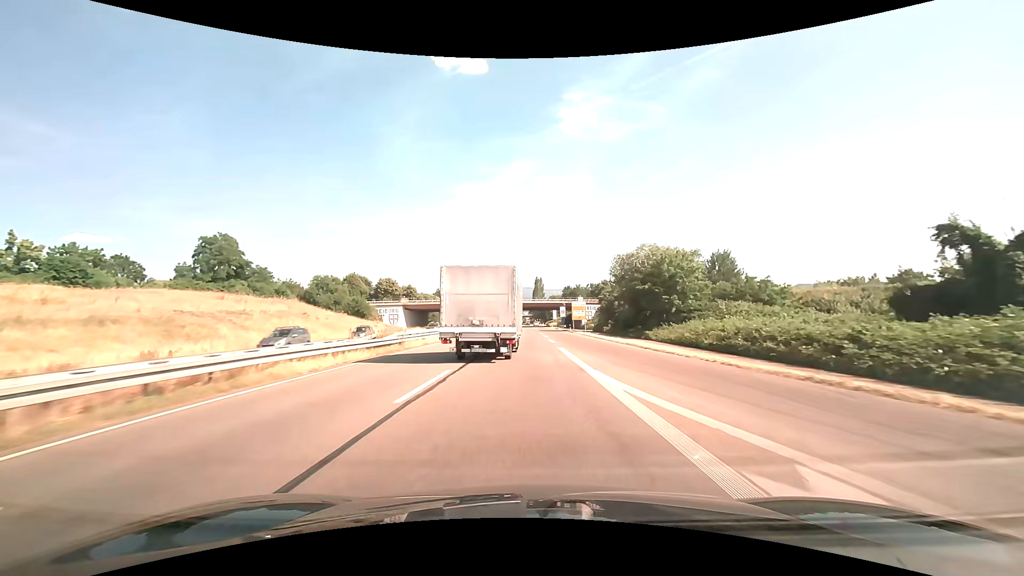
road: trunk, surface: asphalt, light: Day
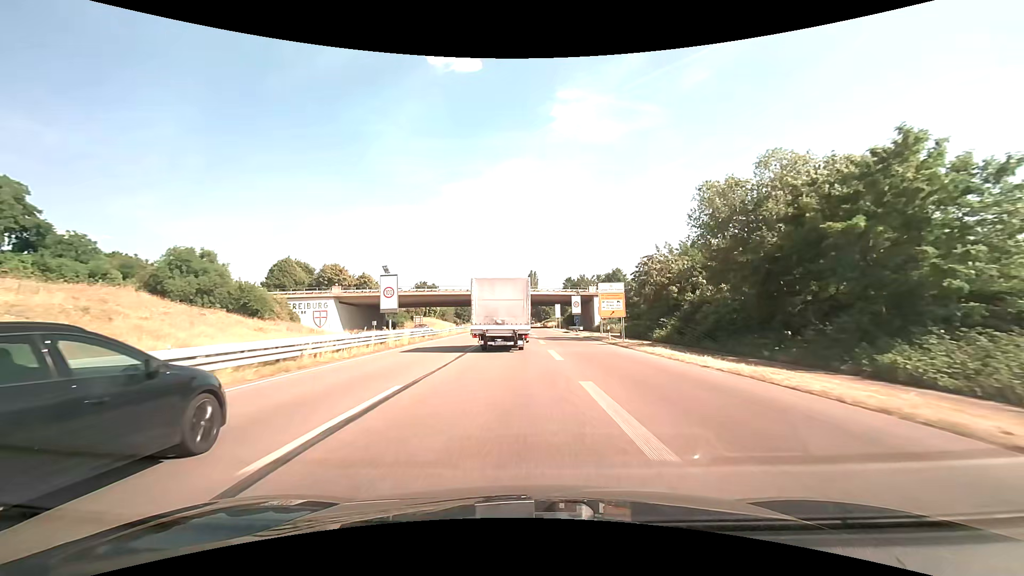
(+0.1, +39.8) m; +1°
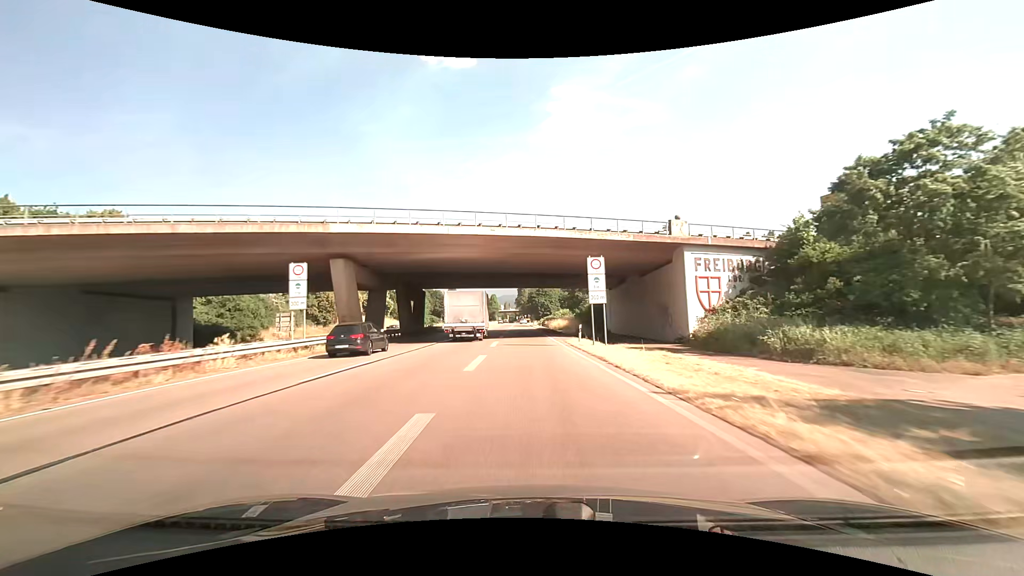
(+1.8, +64.4) m; 0°
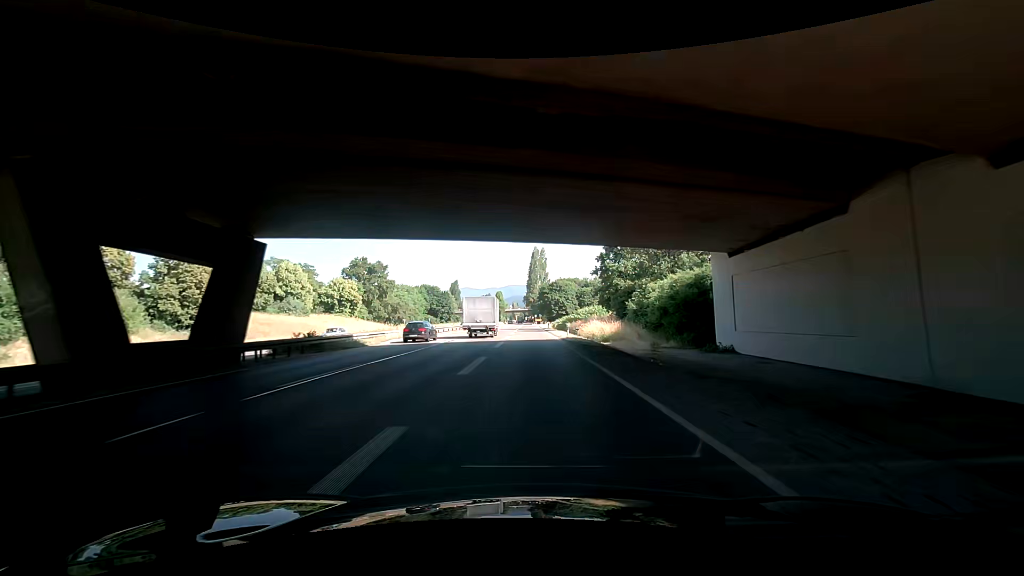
(-0.3, +36.9) m; +2°
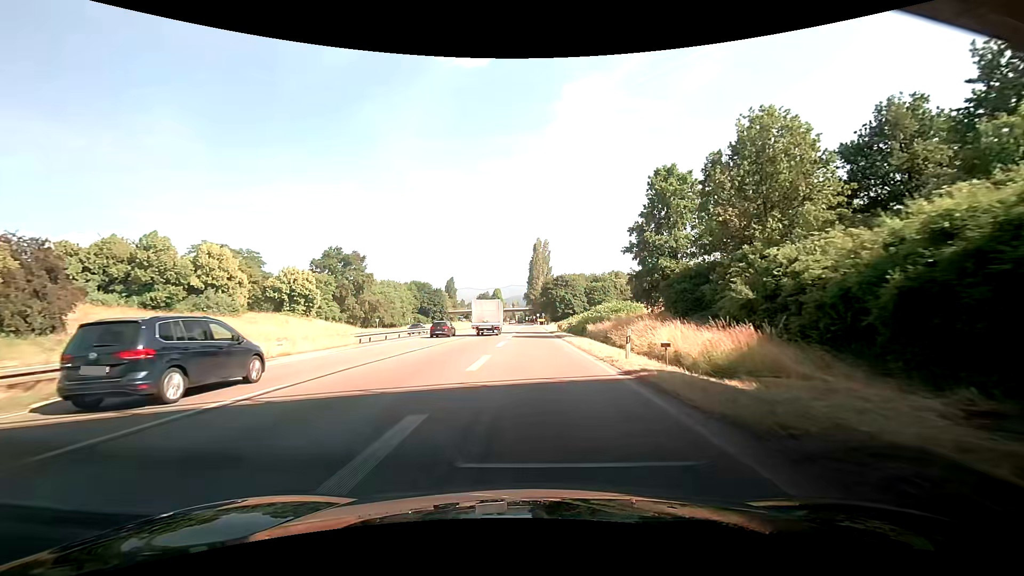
(+0.5, +23.5) m; +1°
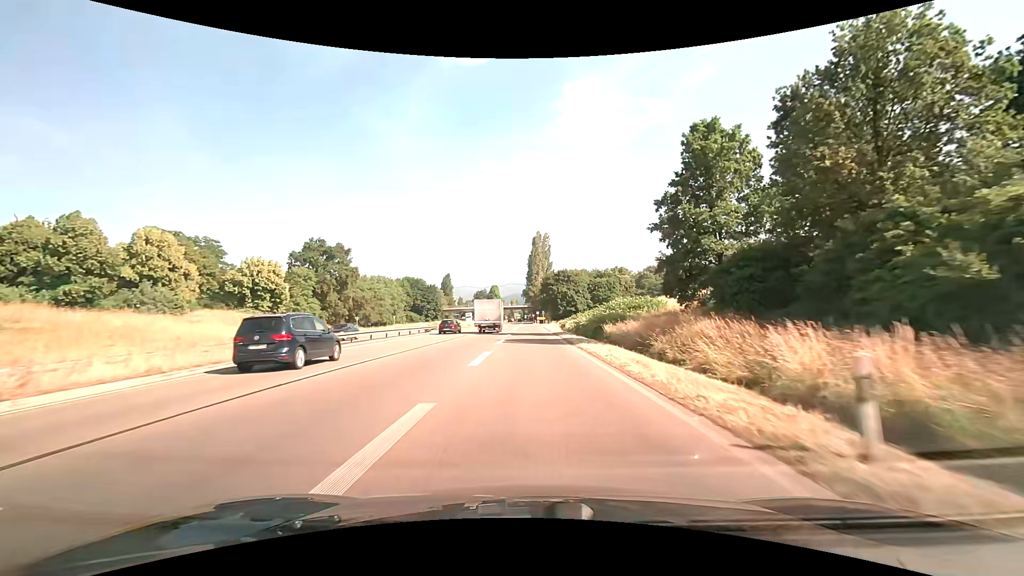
(-0.5, +11.3) m; -3°
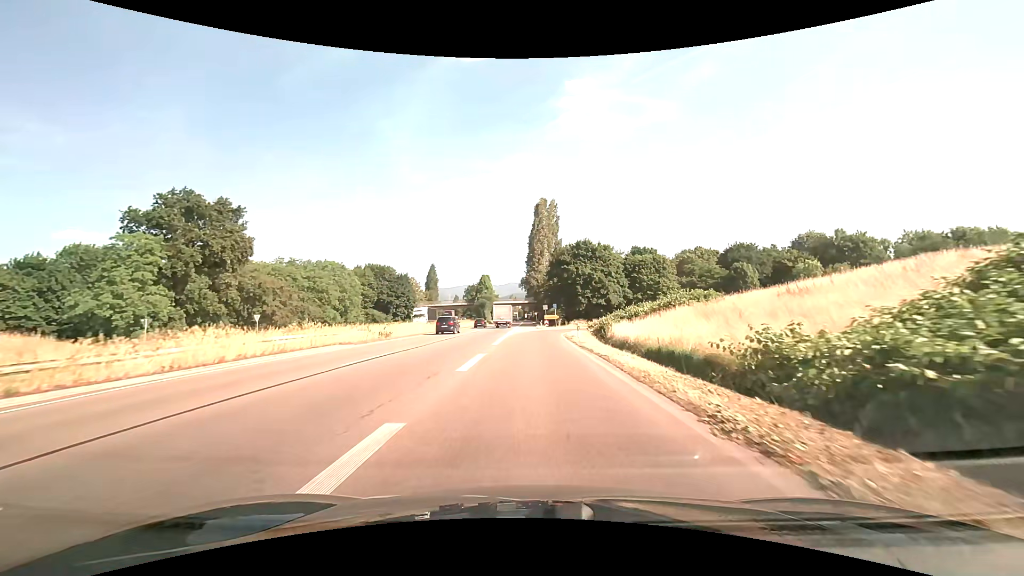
(-0.2, +50.2) m; 0°
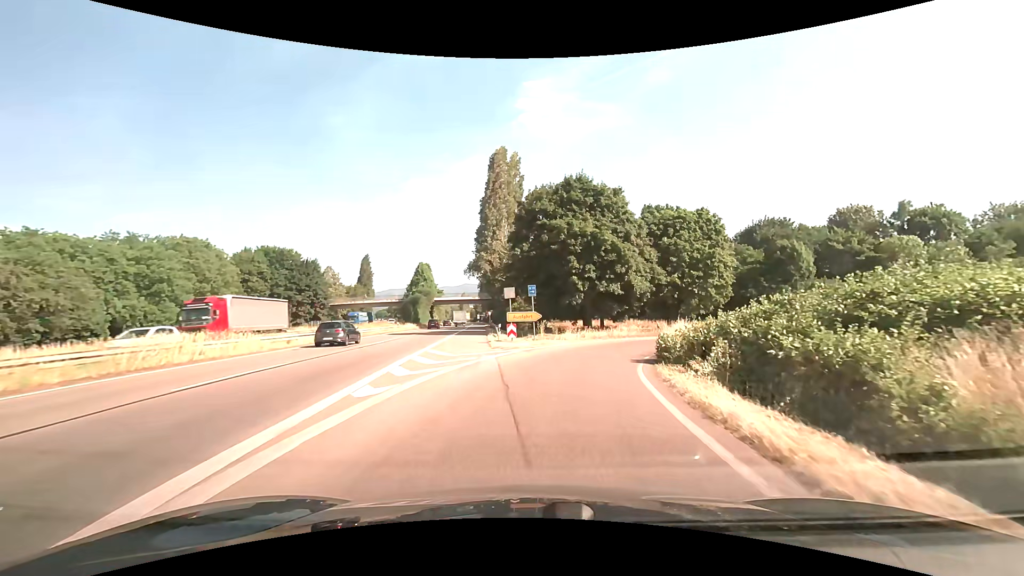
(+0.6, +39.5) m; +5°
